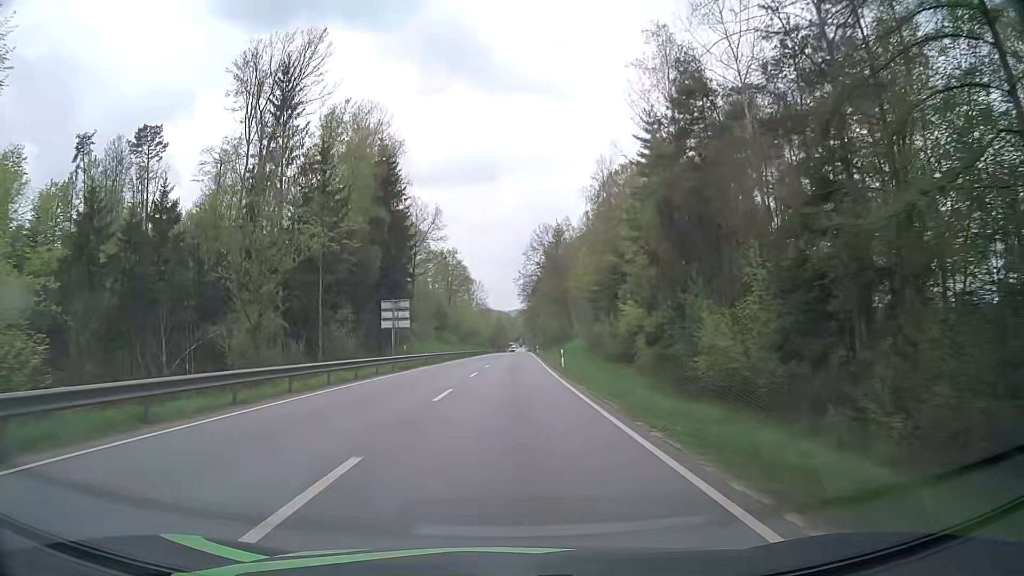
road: primary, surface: asphalt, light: Day
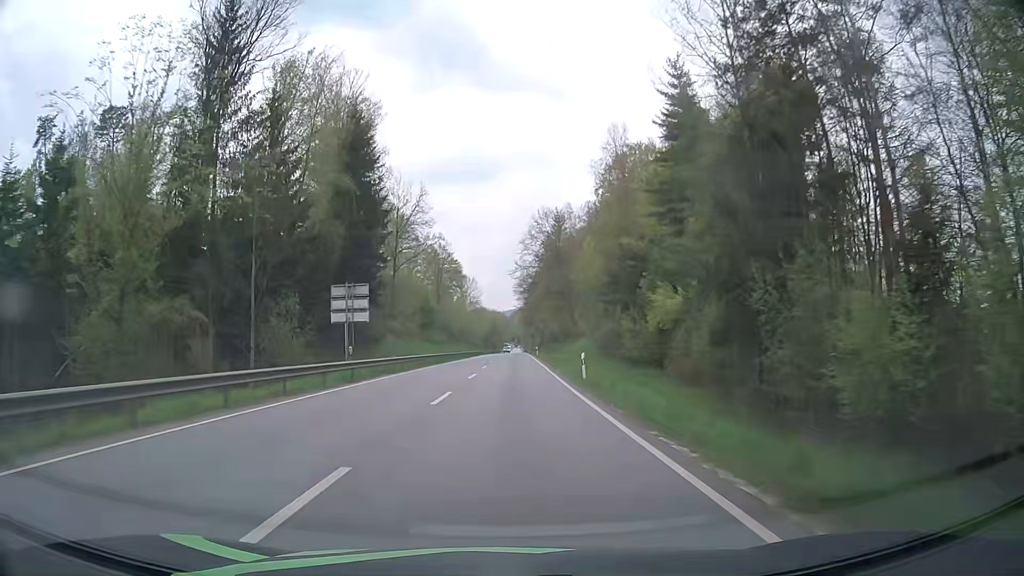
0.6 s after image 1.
(0.0, +12.6) m; 0°
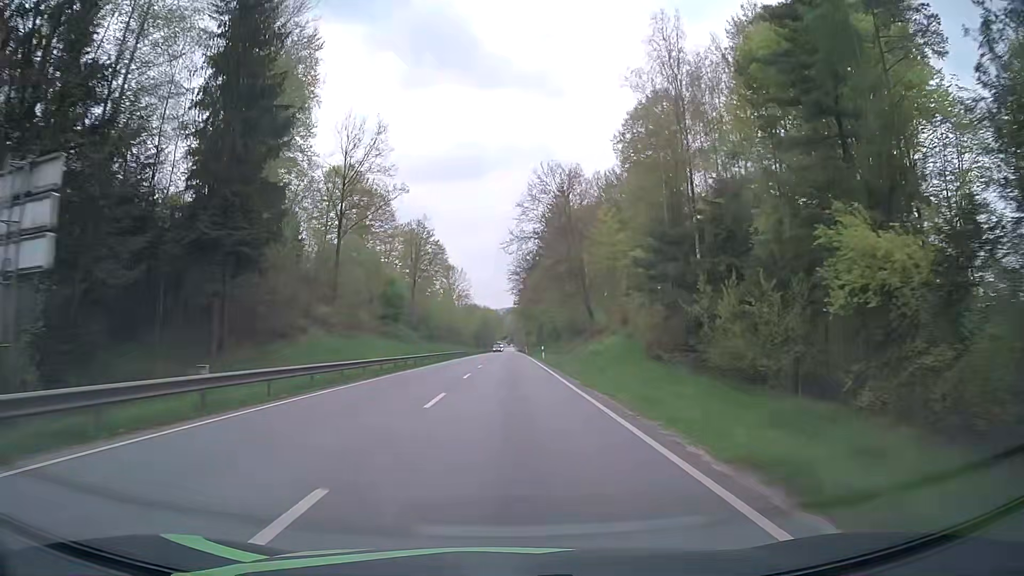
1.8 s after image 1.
(+0.1, +25.1) m; +1°
(0, +10) (0, +20) (0, +30) (0, +40) (0, +50) (0, +60) (0, +70) (0, +80) (0, +90) (0, +100) m
